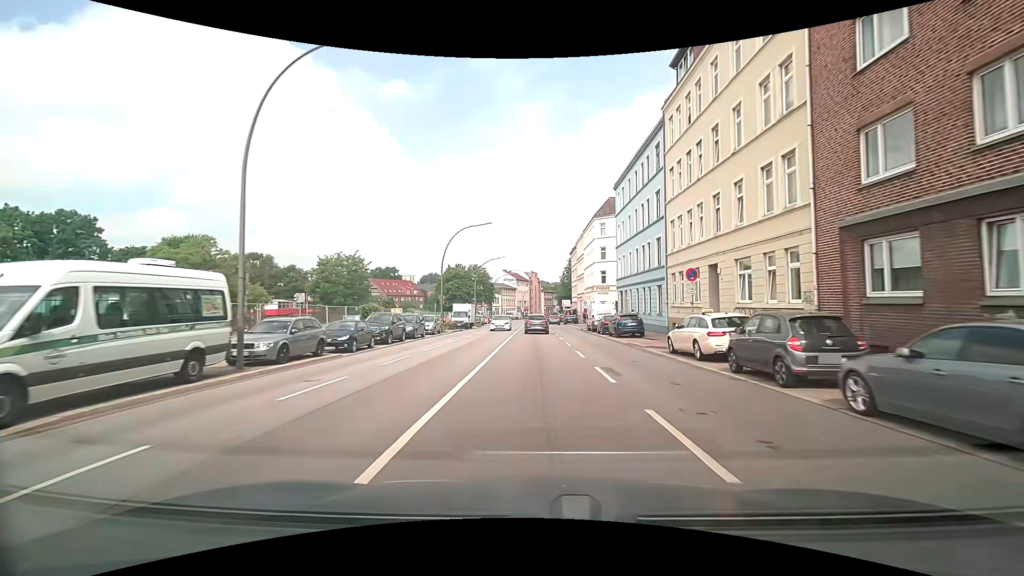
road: secondary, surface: asphalt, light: Day
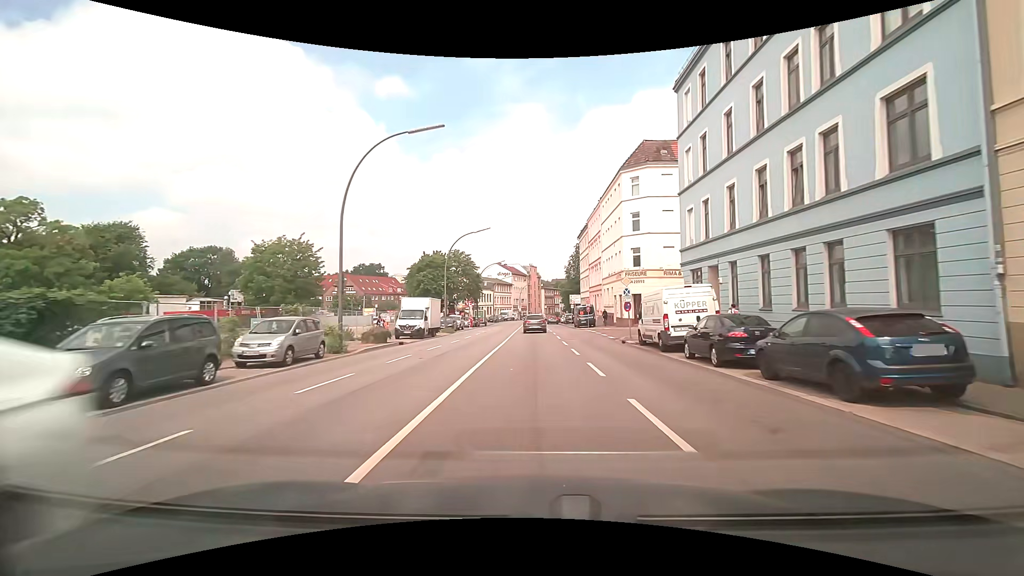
(+0.1, +23.2) m; 0°
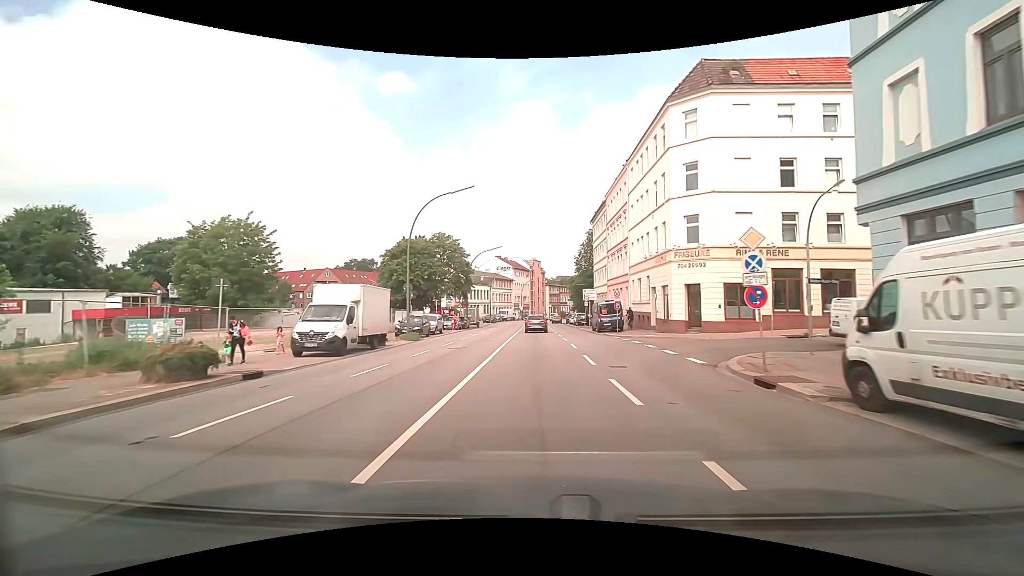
(+0.1, +15.5) m; 0°
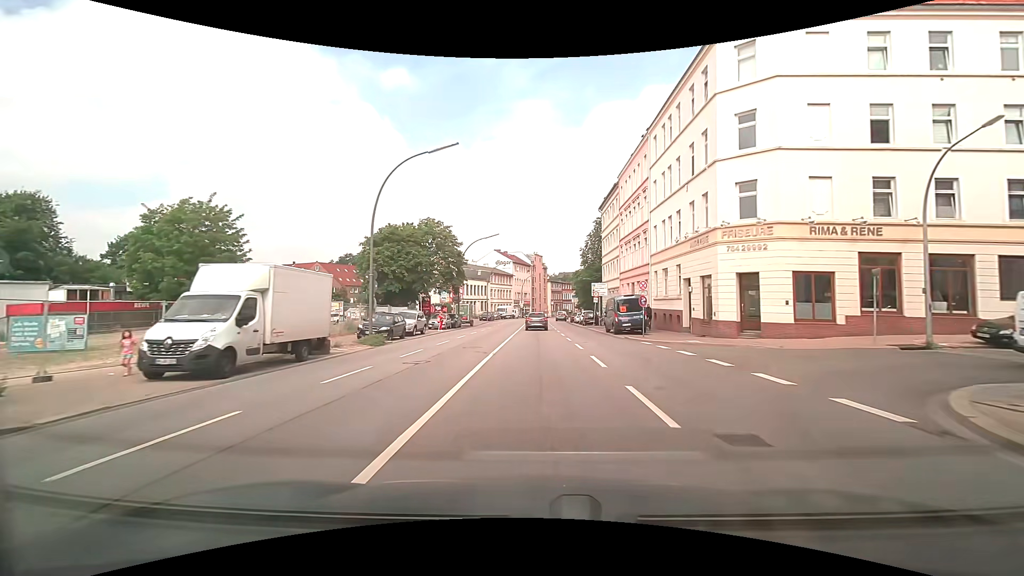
(0.0, +7.7) m; 0°
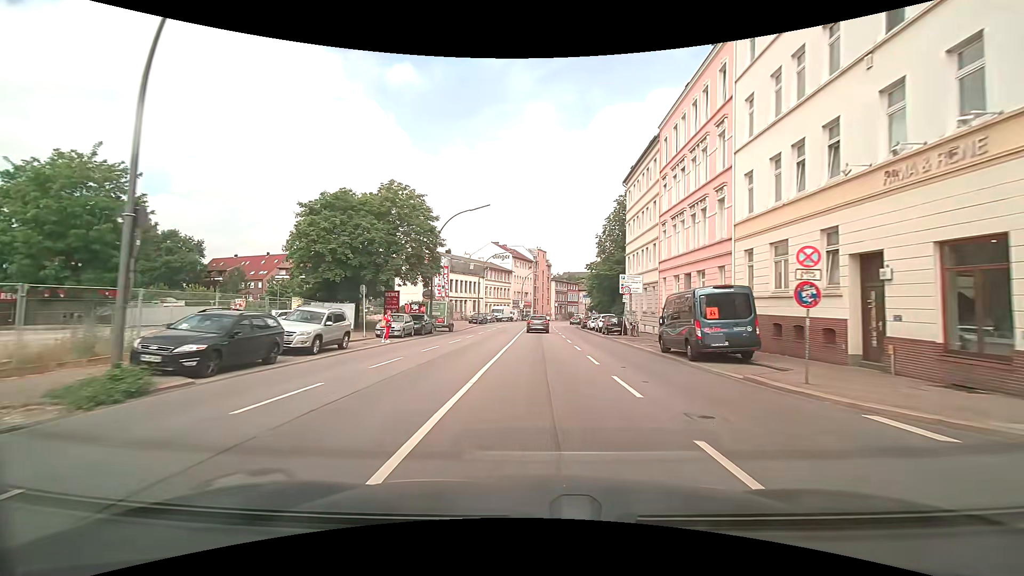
(0.0, +15.4) m; 0°
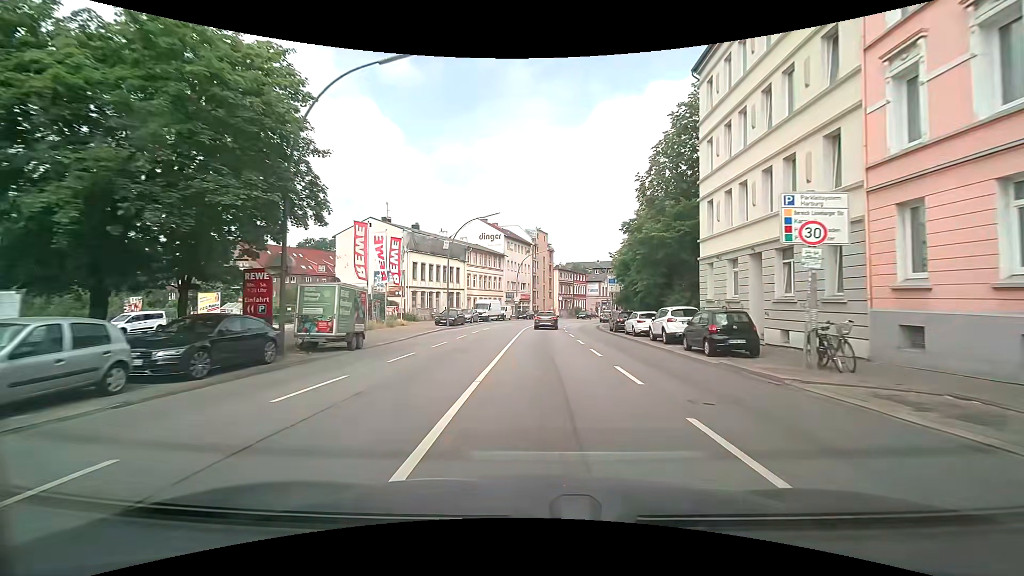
(0.0, +23.1) m; 0°
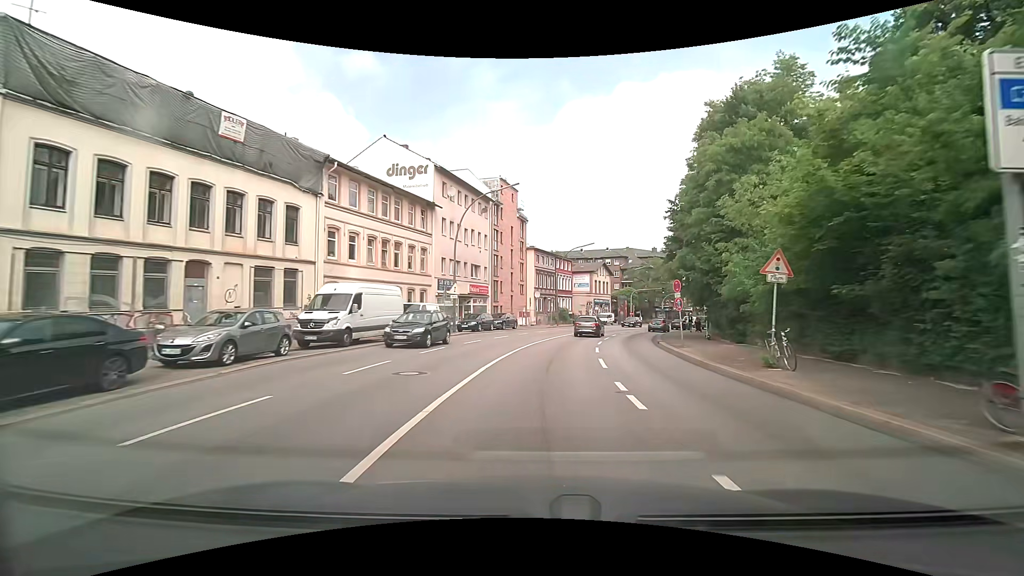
(+0.7, +38.3) m; +3°
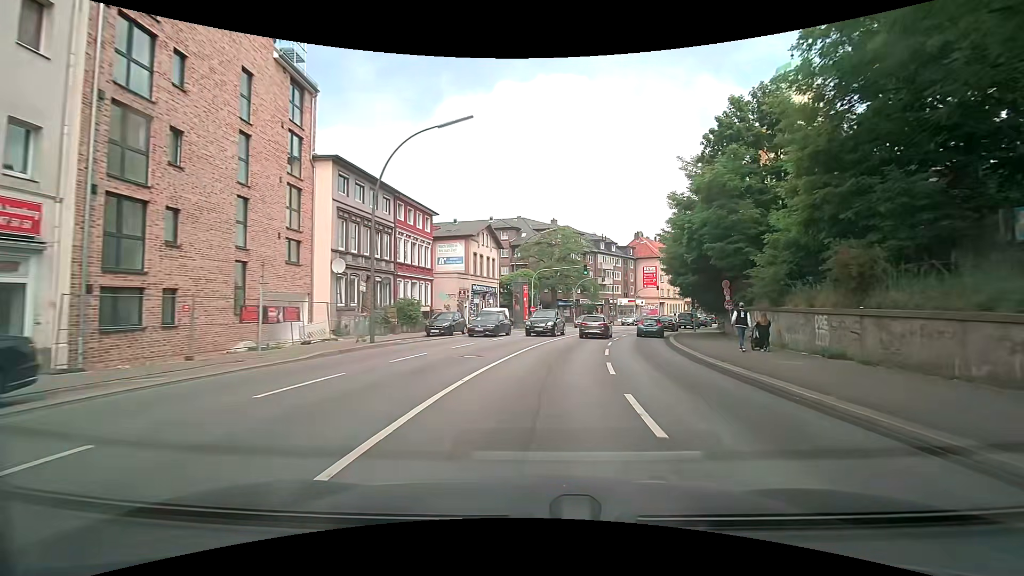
(+4.3, +37.7) m; +13°
(0, +10) (+1, +20) (+3, +30) (+6, +39) (+9, +49) (+12, +58) (+17, +67) (+22, +76) (+27, +84) (+32, +93) m
